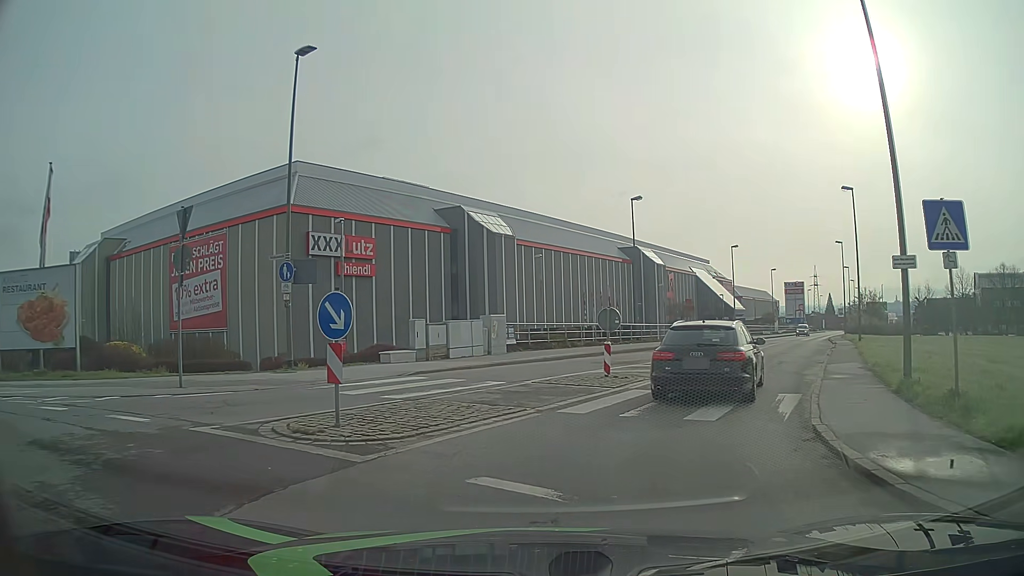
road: tertiary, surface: asphalt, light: Day
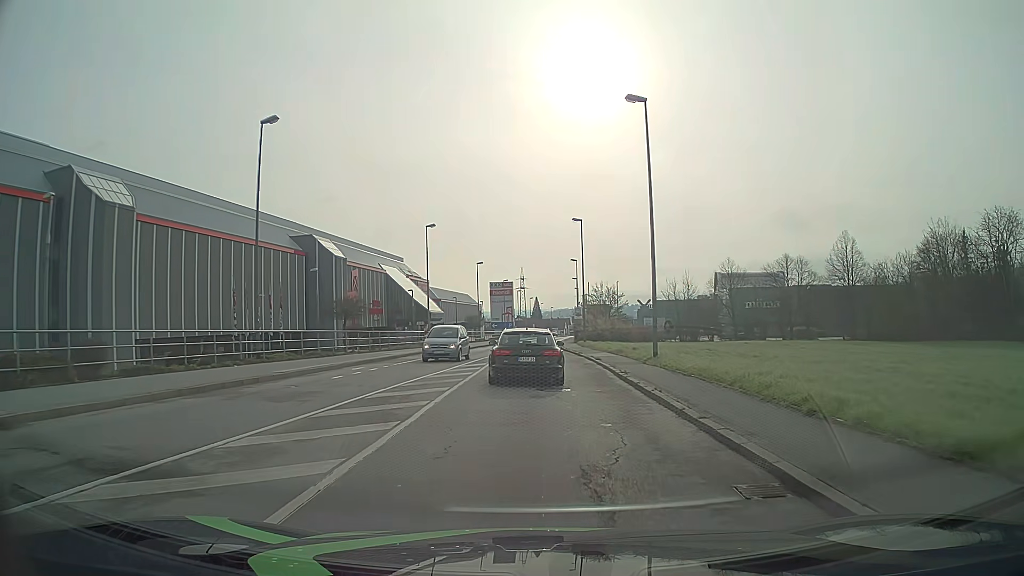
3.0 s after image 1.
(+5.5, +19.0) m; +26°
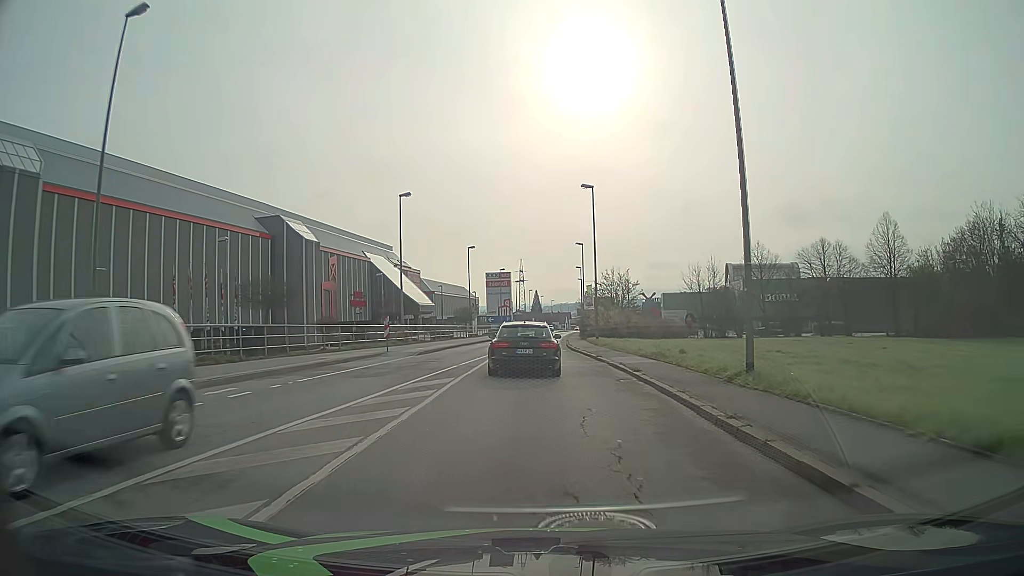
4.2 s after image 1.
(0.0, +11.3) m; 0°
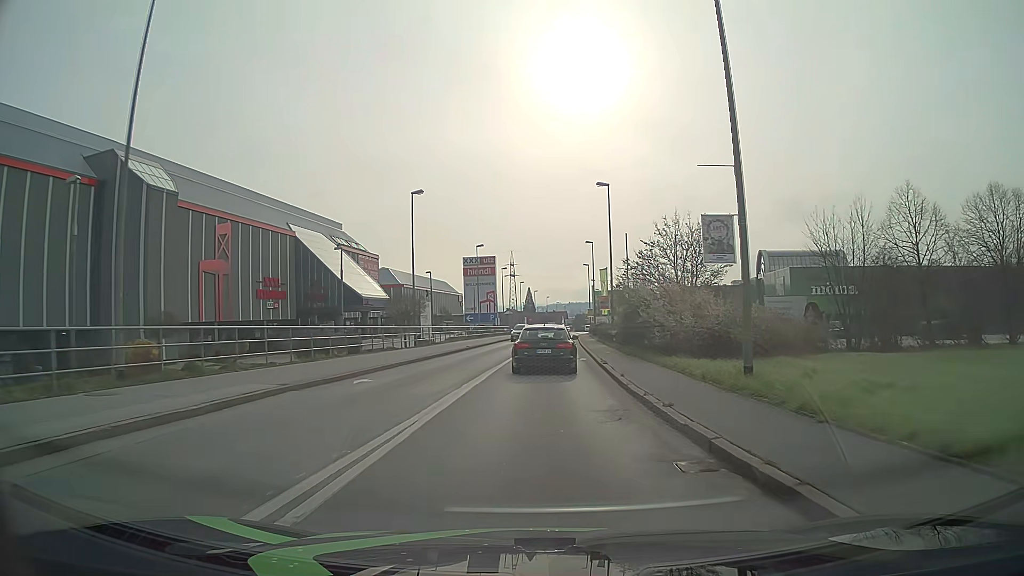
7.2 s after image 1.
(0.0, +31.8) m; +1°
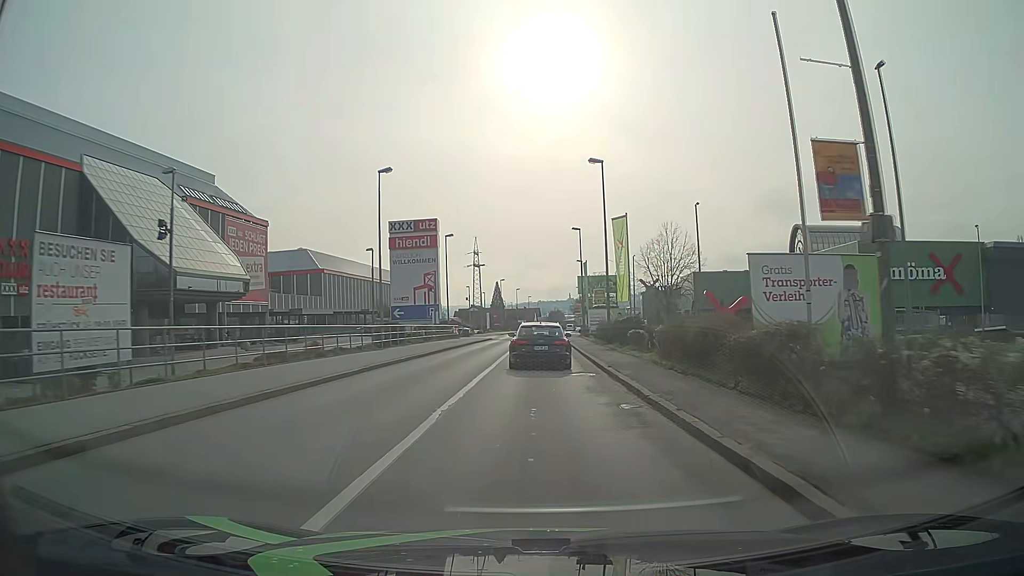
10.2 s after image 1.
(+0.6, +35.8) m; +2°
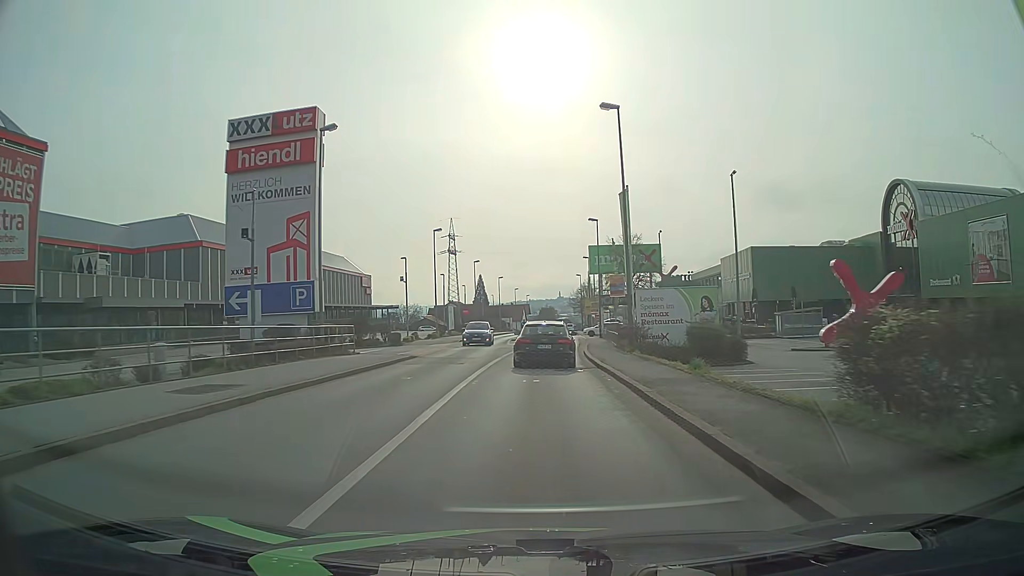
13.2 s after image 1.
(+0.5, +36.5) m; +2°
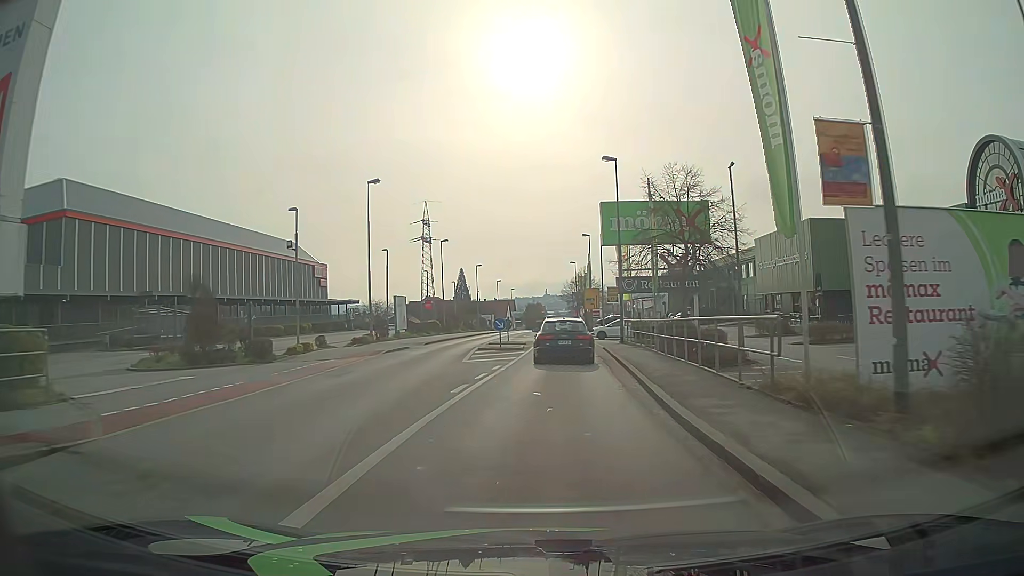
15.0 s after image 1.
(0.0, +21.2) m; +1°
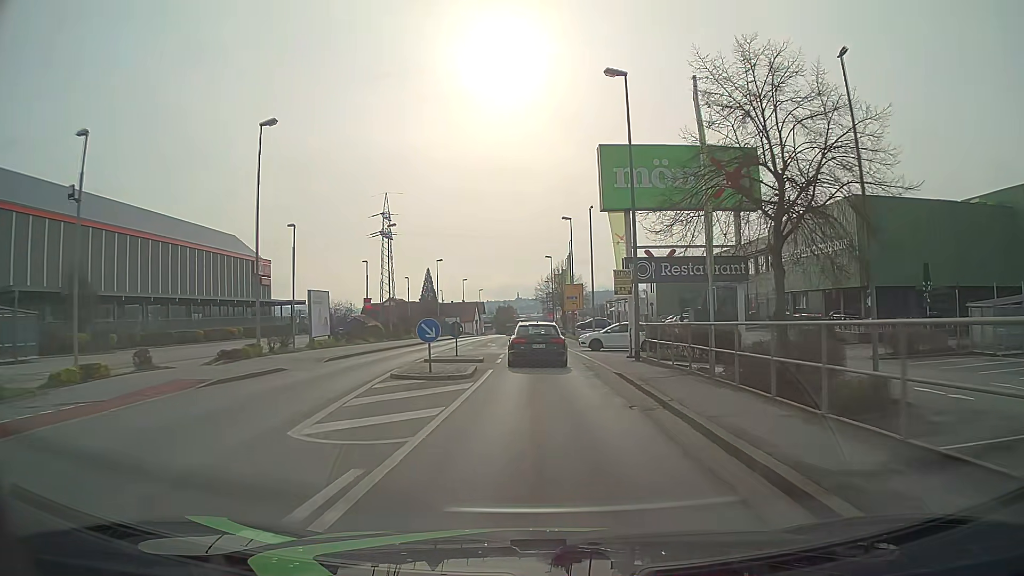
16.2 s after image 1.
(+0.1, +13.9) m; +2°
(0, +10) (0, +20) (0, +30) (0, +40) (0, +50) (-1, +60) (-1, +70) (-1, +80) (-1, +90) (-1, +100) m
